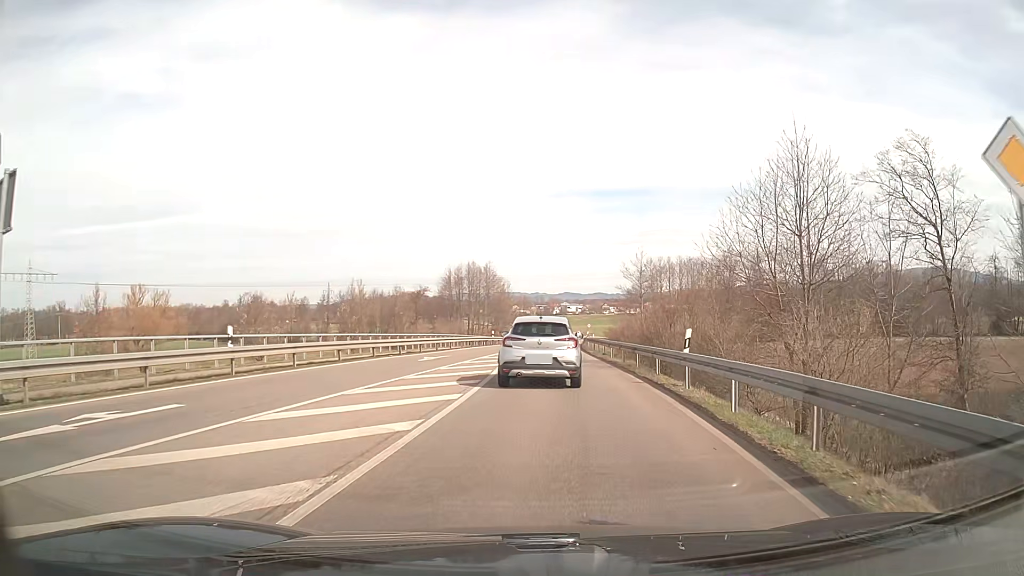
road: secondary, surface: asphalt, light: Day
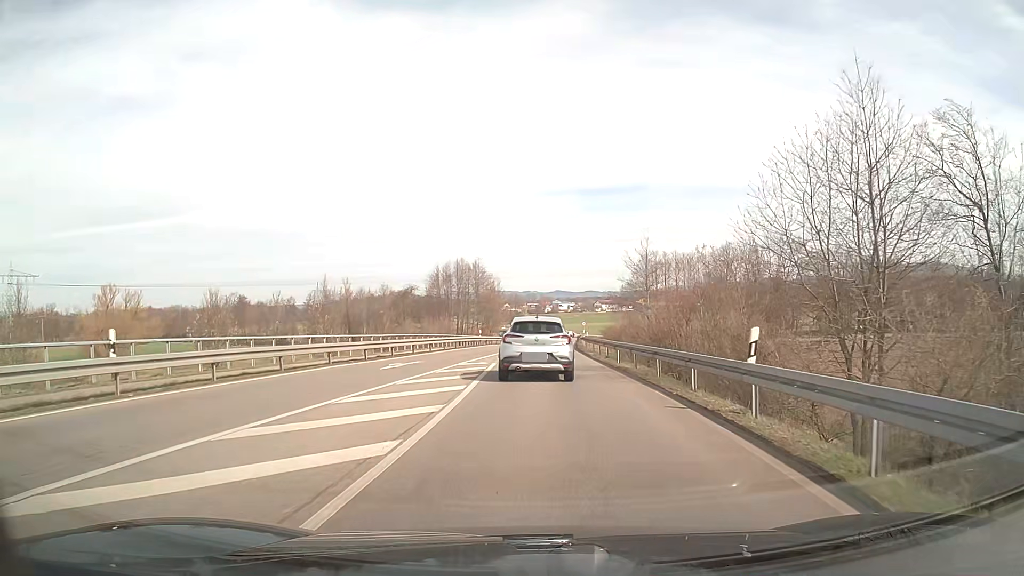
(0.0, +5.5) m; +1°
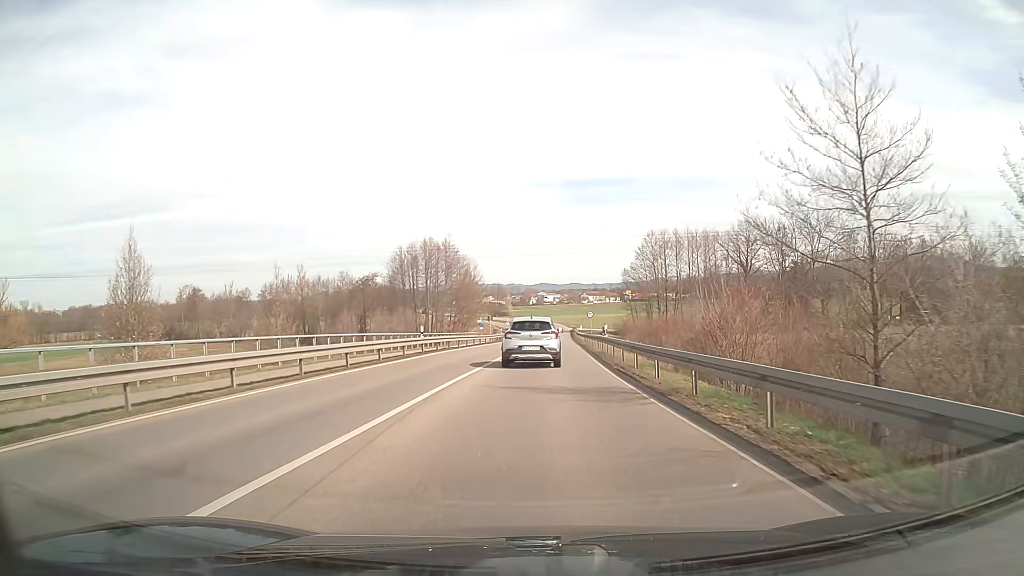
(+0.1, +26.1) m; +1°
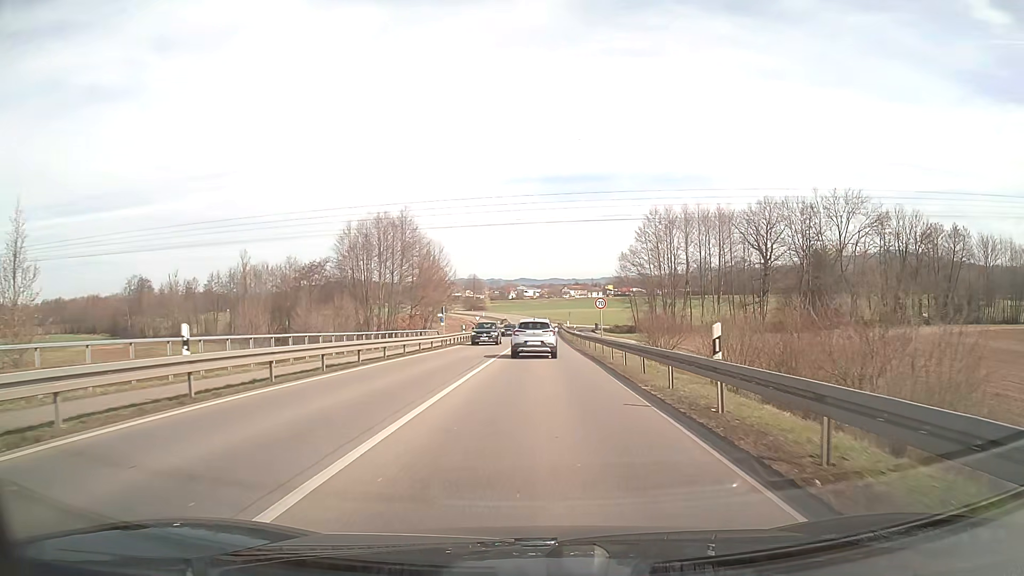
(+0.3, +22.4) m; +1°
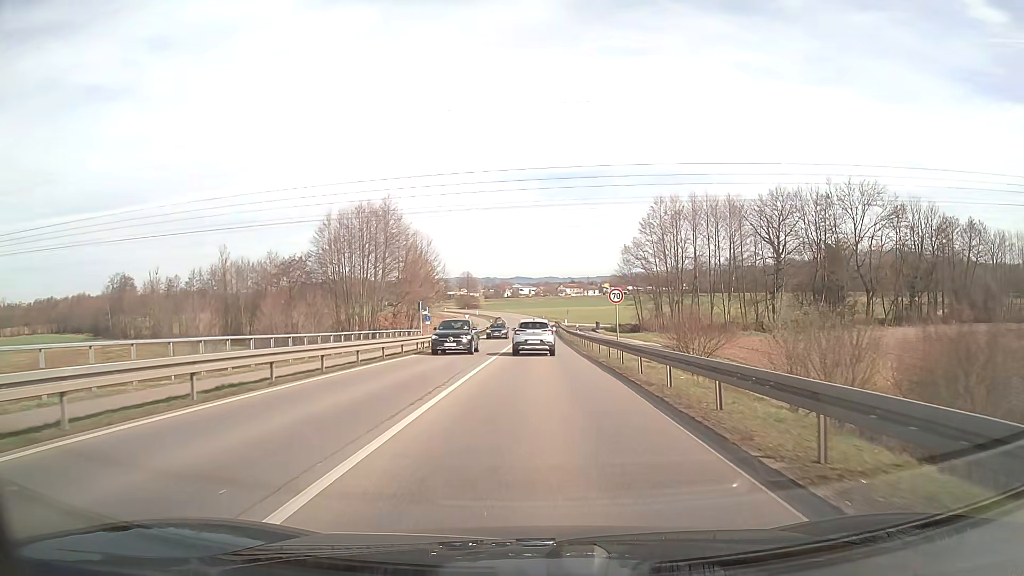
(0.0, +7.9) m; 0°
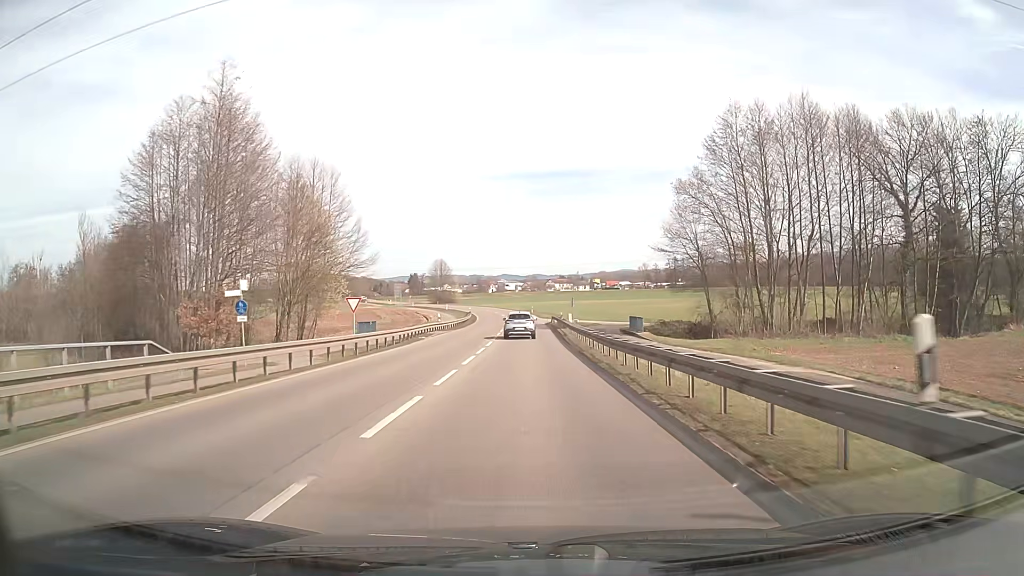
(+0.6, +42.9) m; +1°
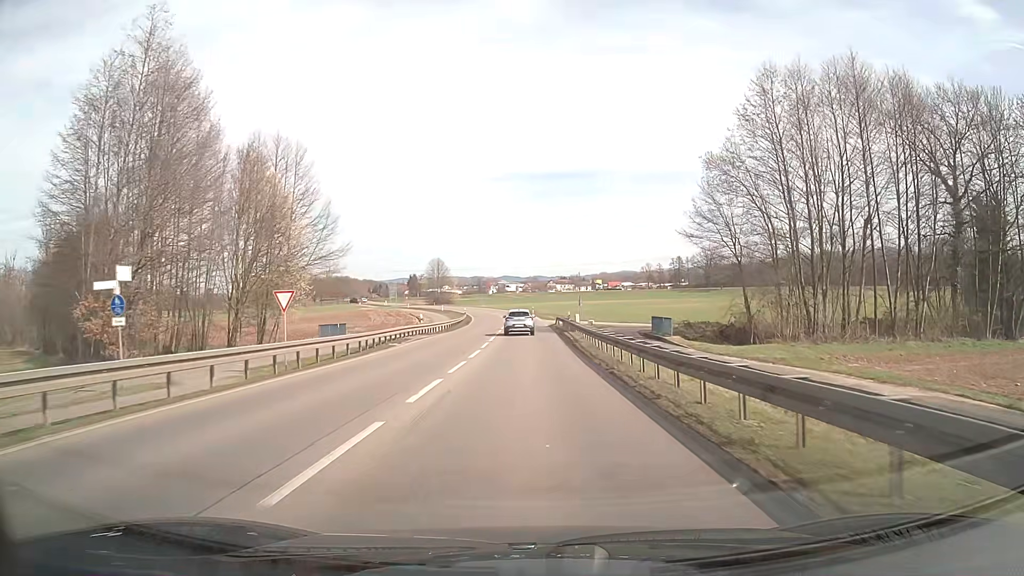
(0.0, +9.1) m; 0°
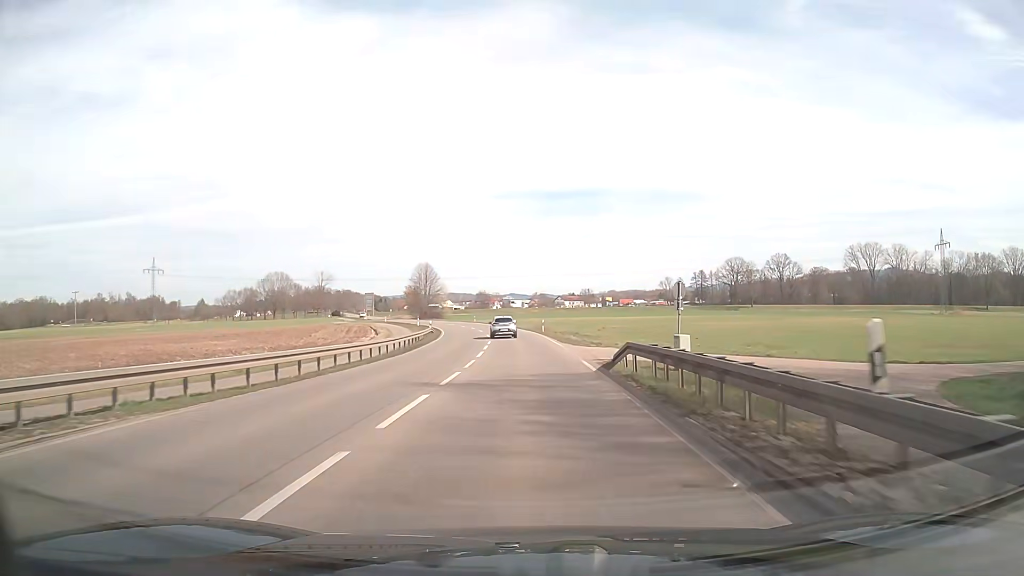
(-0.2, +38.1) m; -1°
(0, +10) (0, +20) (0, +30) (0, +40) (-1, +50) (-2, +60) (-3, +70) (-5, +80) (-7, +90) (-9, +99) m
